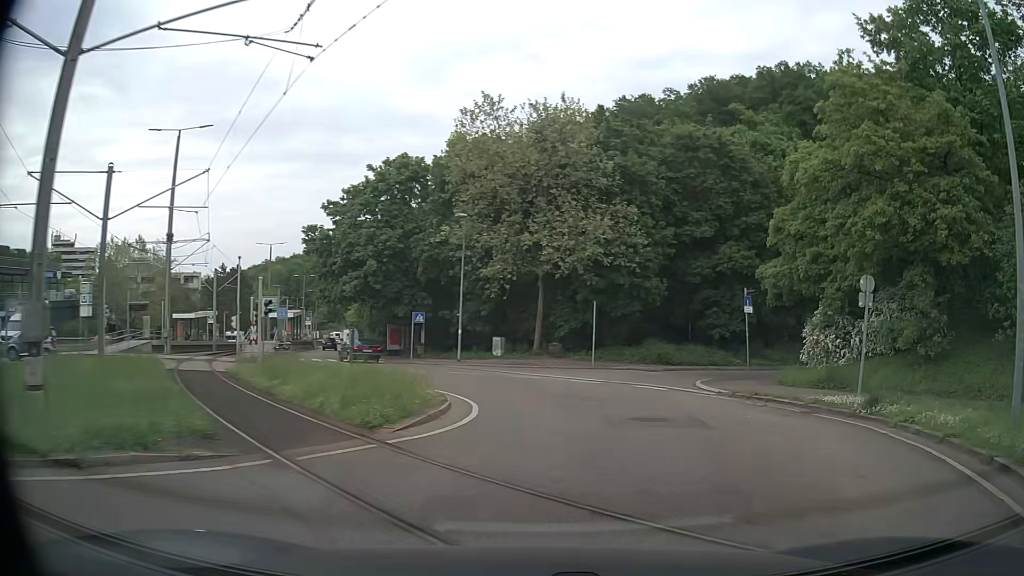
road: secondary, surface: asphalt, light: Day
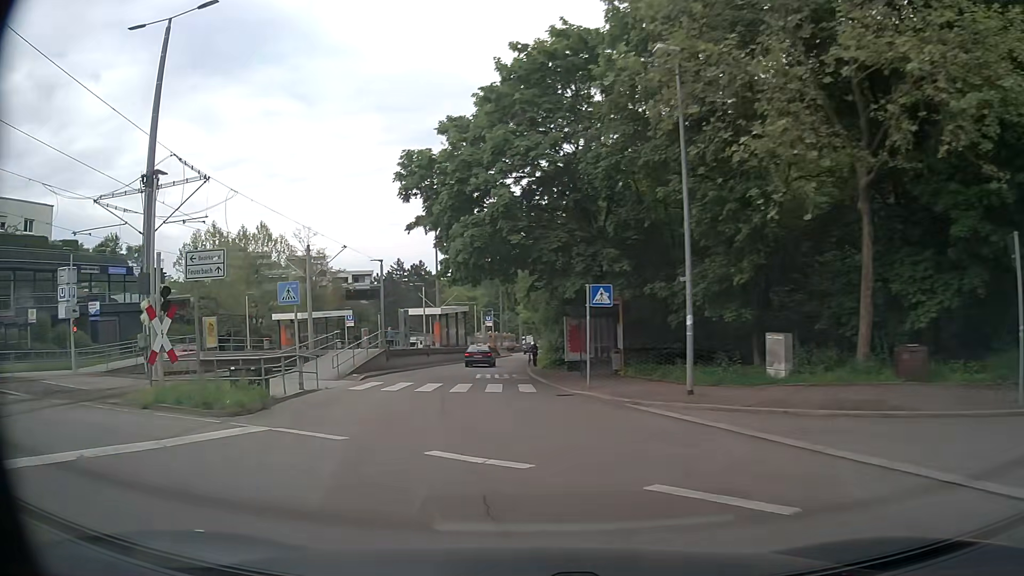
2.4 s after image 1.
(-1.1, +22.1) m; -18°
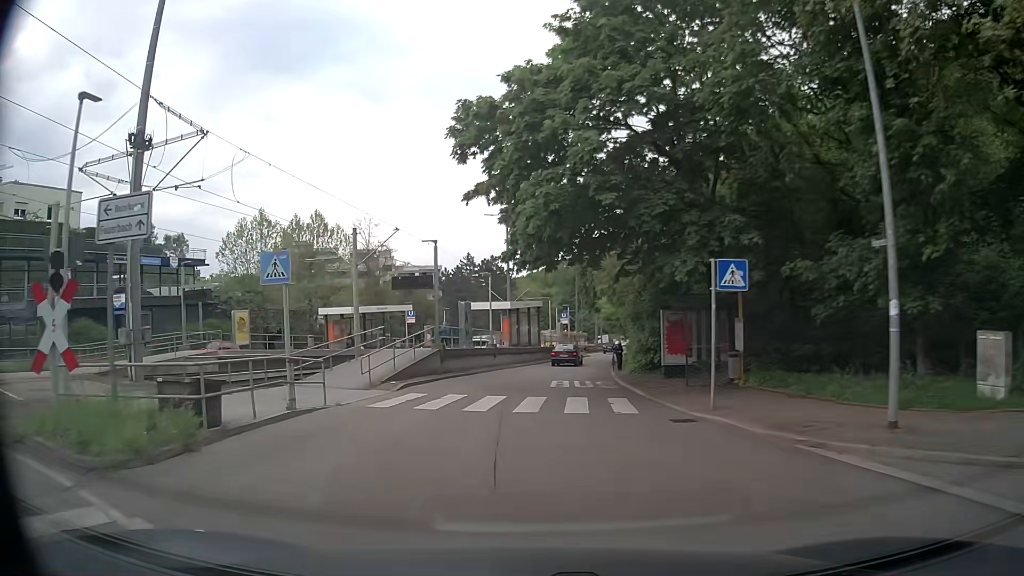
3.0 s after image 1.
(-0.4, +6.0) m; -7°
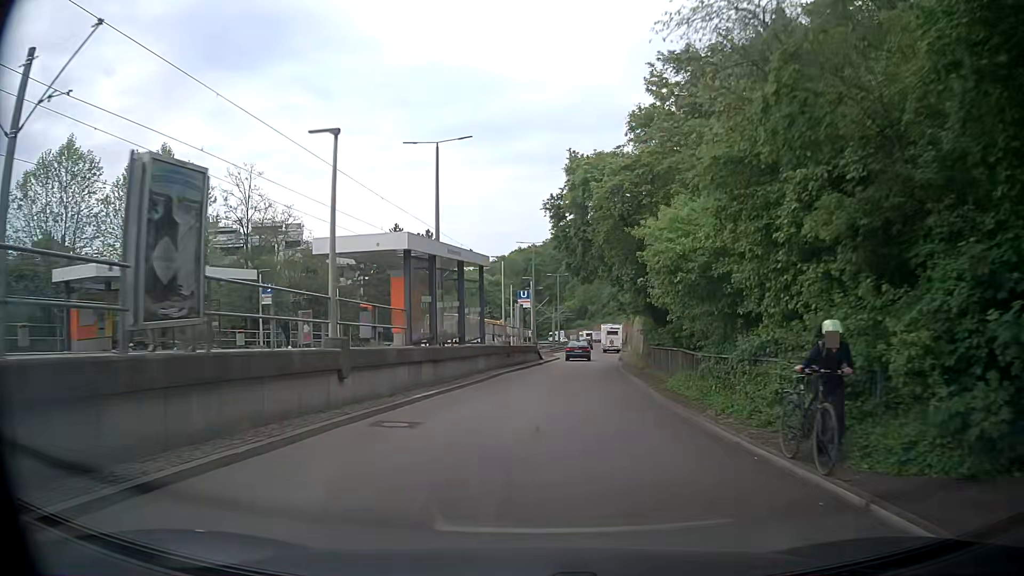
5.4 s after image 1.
(+0.1, +24.9) m; +3°
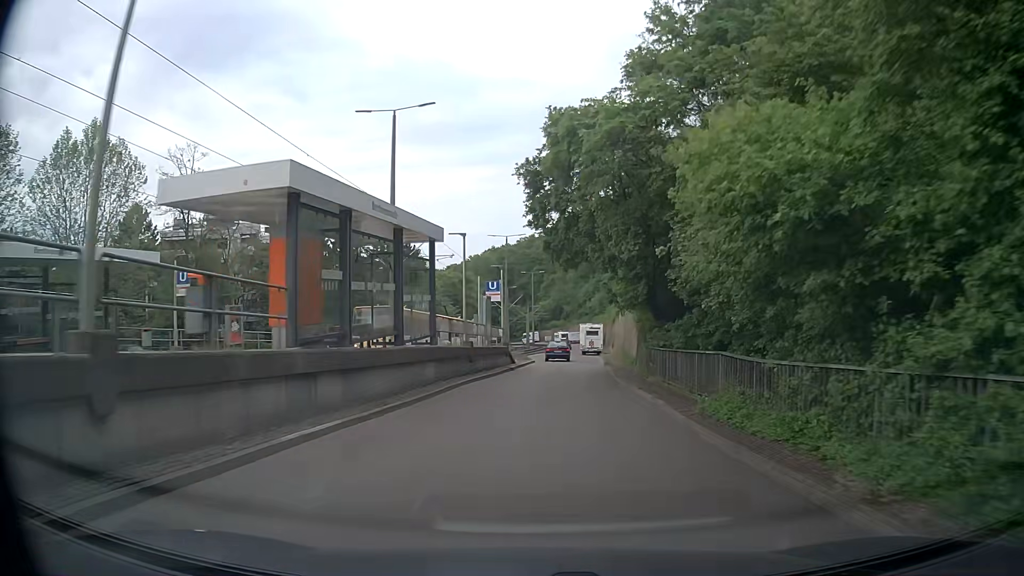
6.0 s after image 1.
(+0.2, +6.7) m; +2°
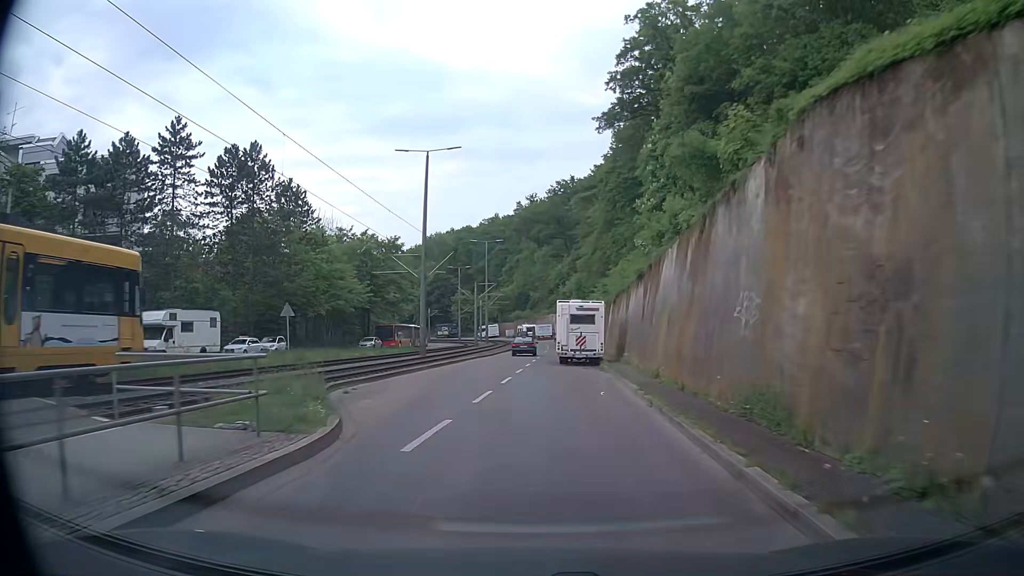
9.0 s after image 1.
(+2.5, +36.8) m; +3°
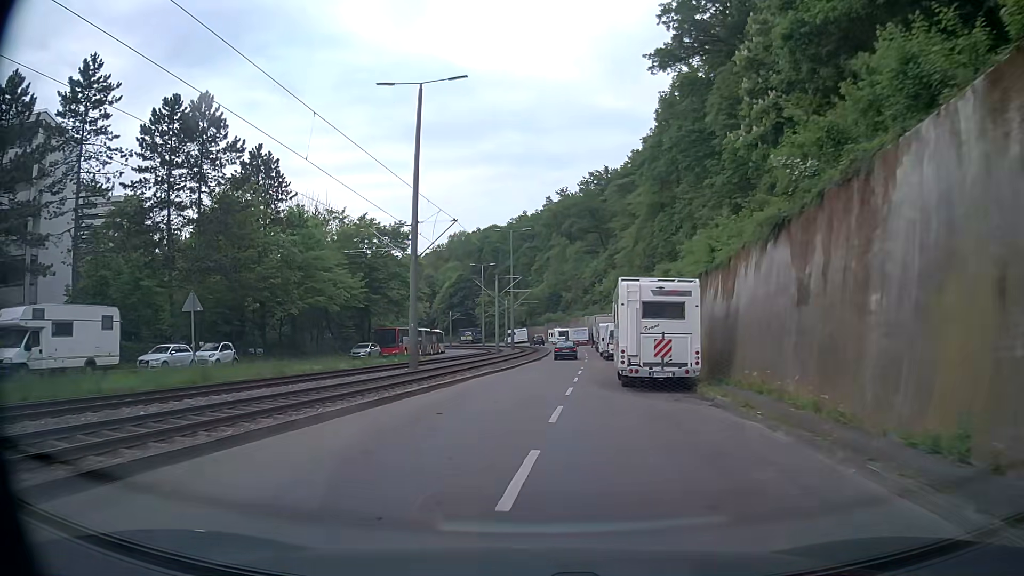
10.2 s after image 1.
(-0.2, +14.3) m; -2°
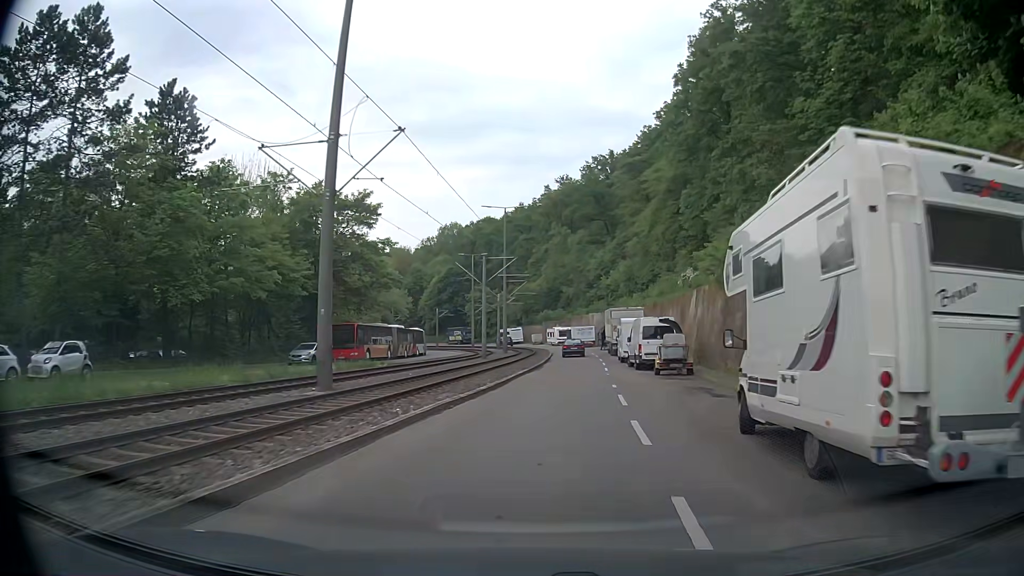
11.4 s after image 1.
(-0.2, +14.5) m; 0°
(0, +10) (+1, +20) (+2, +30) (+3, +40) (+3, +50) (+3, +60) (+3, +70) (+3, +80) (+2, +90) (0, +100) m
